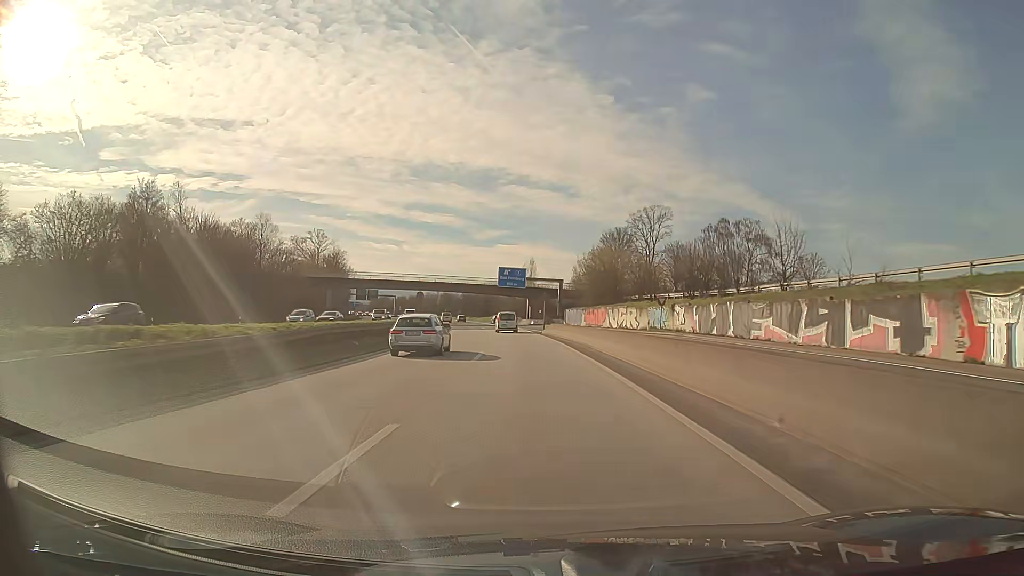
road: motorway_link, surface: asphalt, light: Day
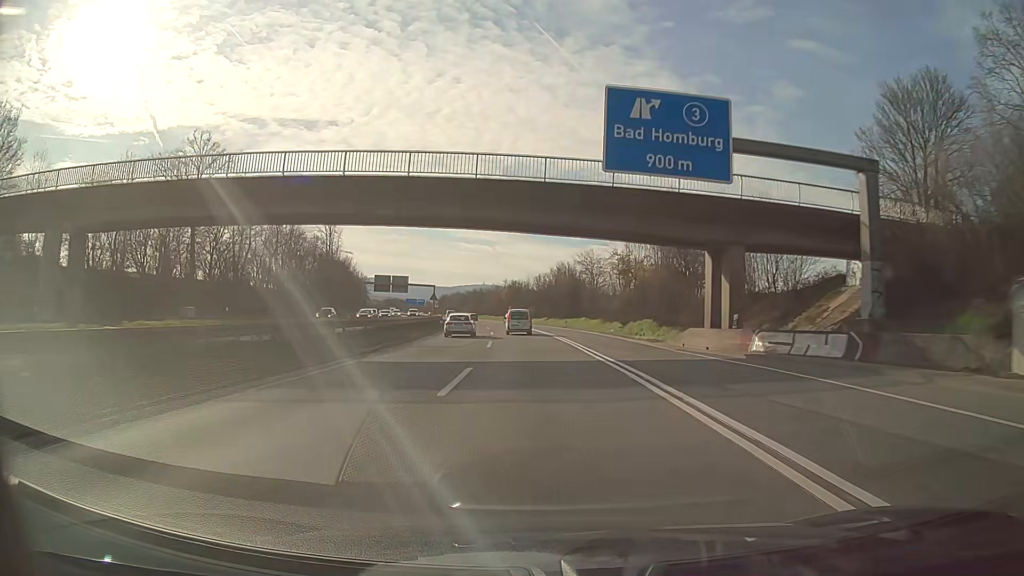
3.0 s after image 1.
(-5.5, +82.1) m; -8°
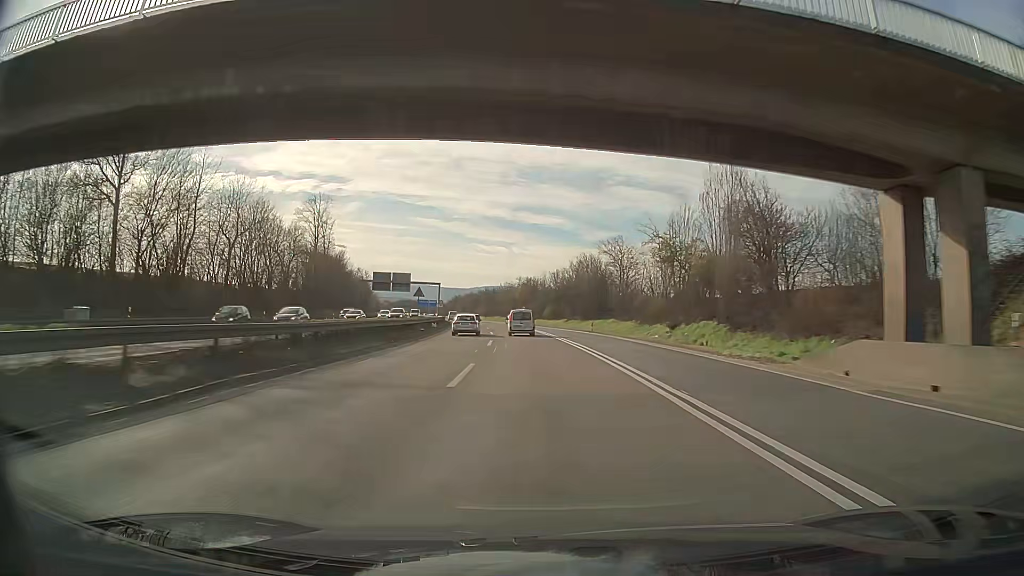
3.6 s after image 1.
(-0.2, +16.1) m; -1°
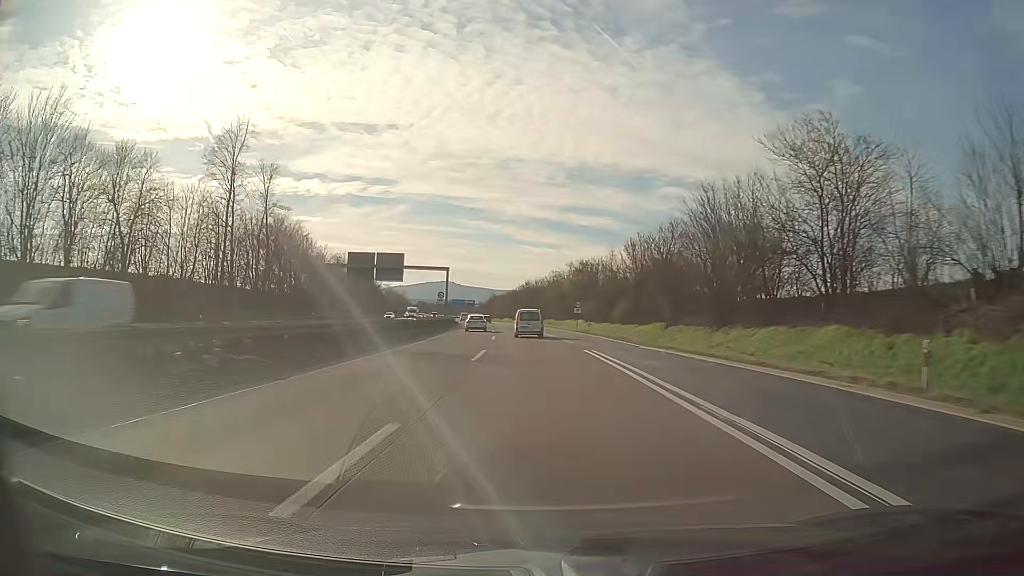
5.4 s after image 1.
(-1.7, +47.5) m; -4°
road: motorway
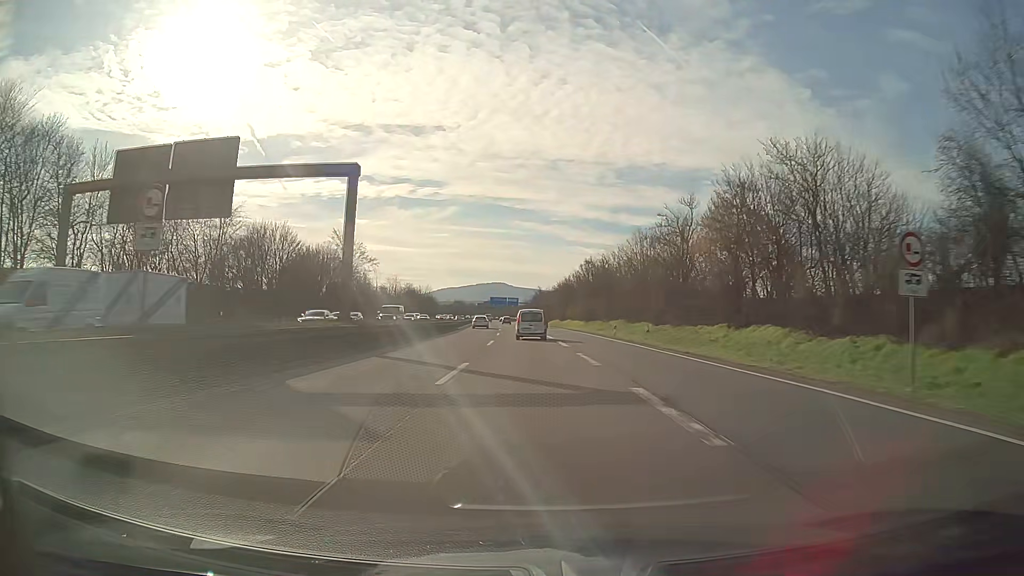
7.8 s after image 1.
(-2.4, +61.7) m; -5°
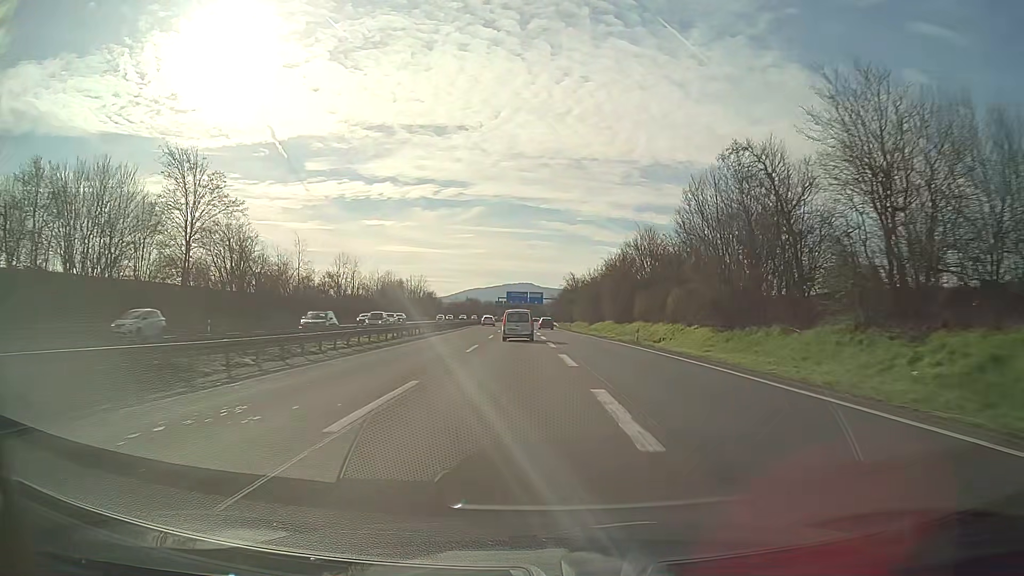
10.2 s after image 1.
(-1.1, +60.2) m; -2°
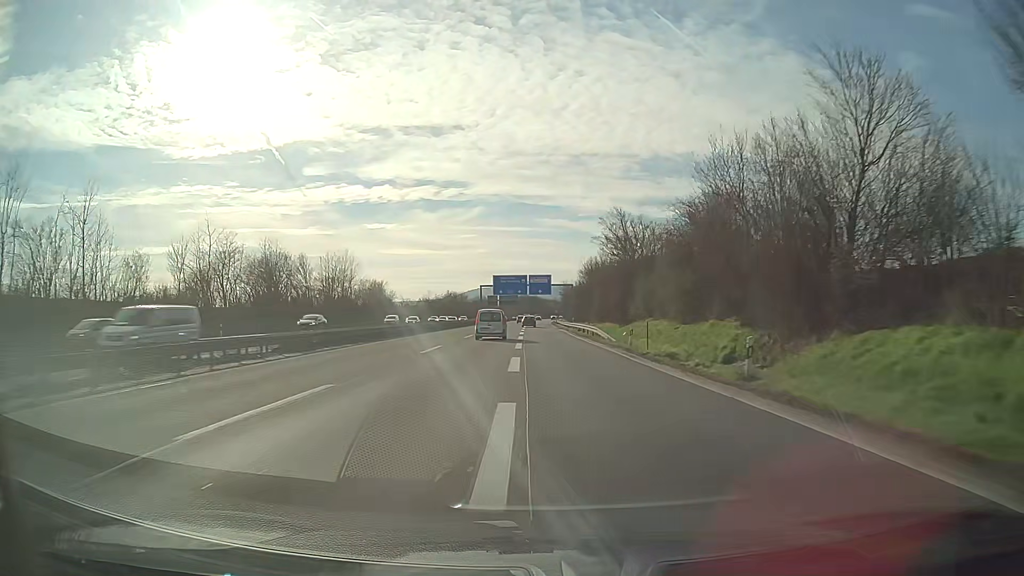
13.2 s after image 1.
(-0.6, +74.1) m; -1°
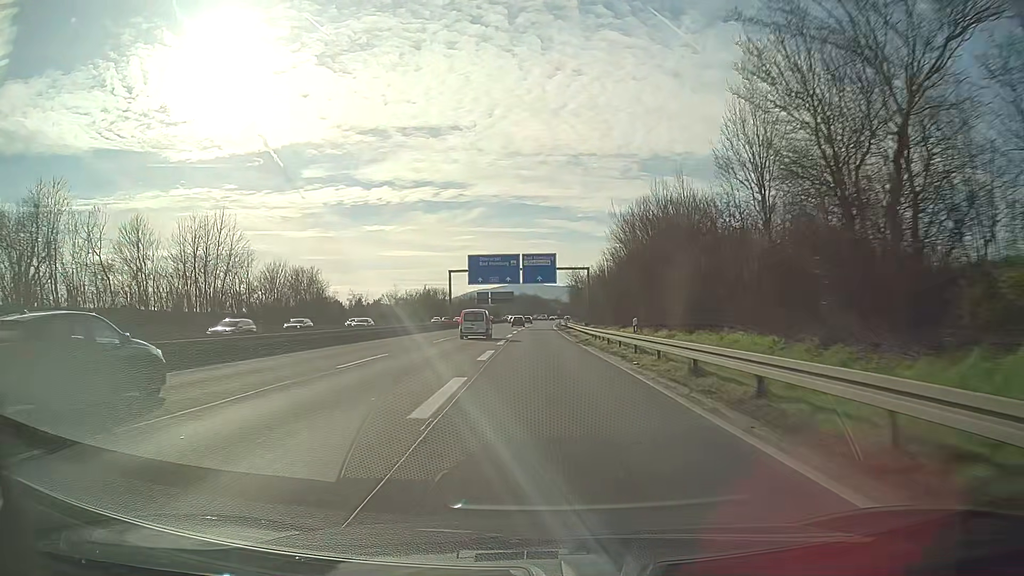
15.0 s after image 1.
(+0.1, +44.0) m; 0°
